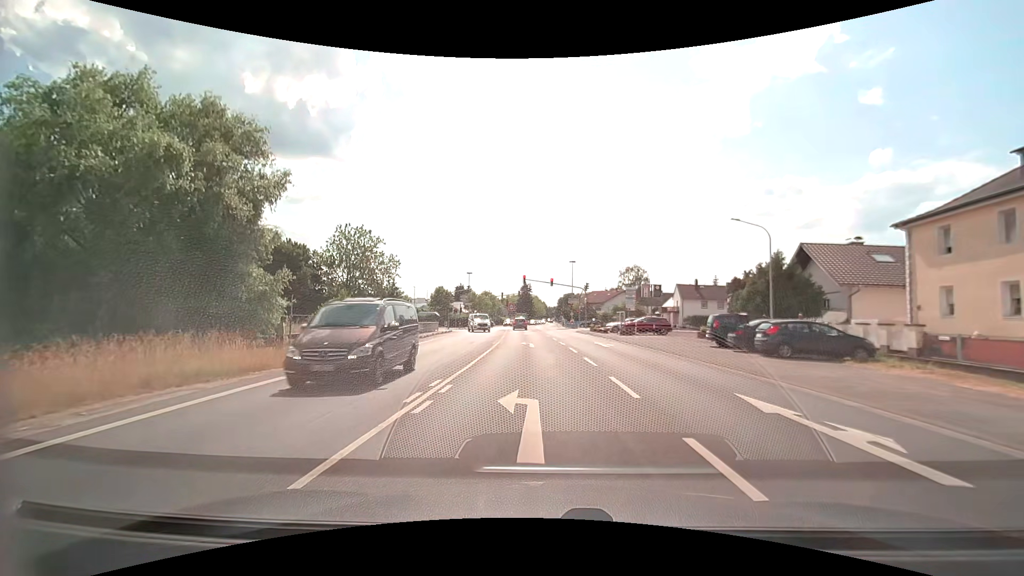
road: secondary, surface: asphalt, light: Day
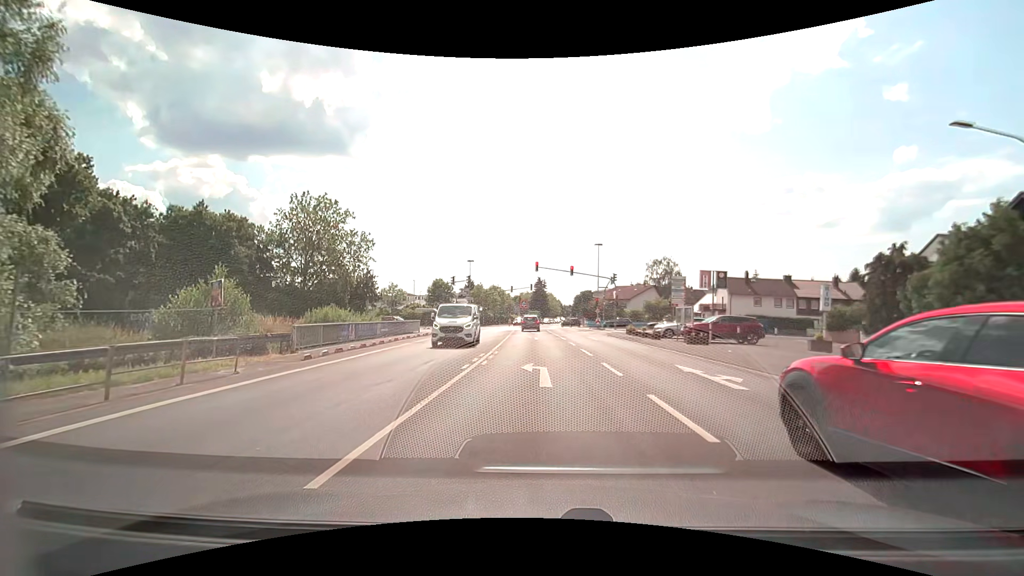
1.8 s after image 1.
(-0.3, +15.0) m; -2°
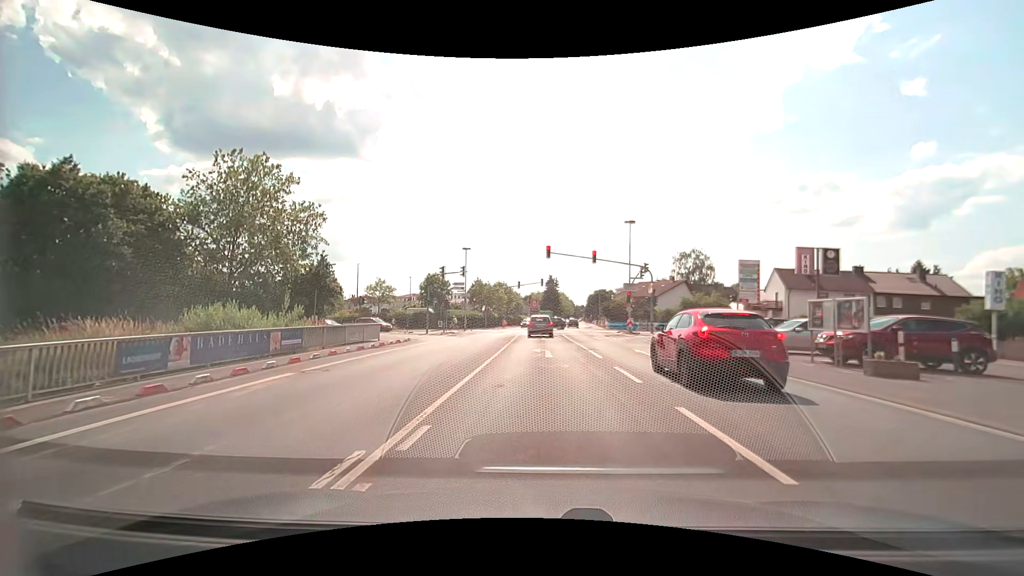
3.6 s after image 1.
(-0.1, +13.1) m; -1°
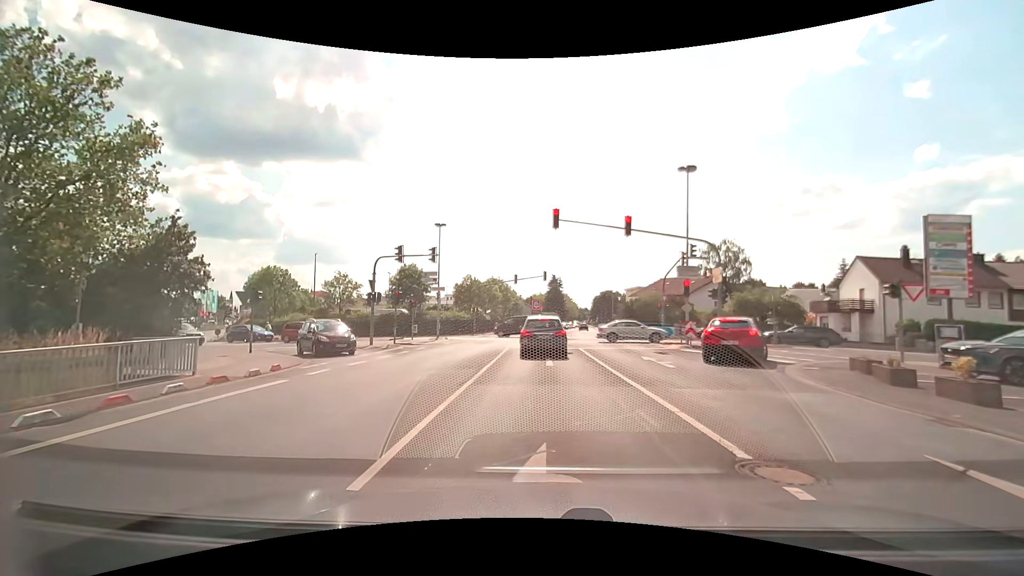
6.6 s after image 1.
(-0.2, +15.6) m; -1°
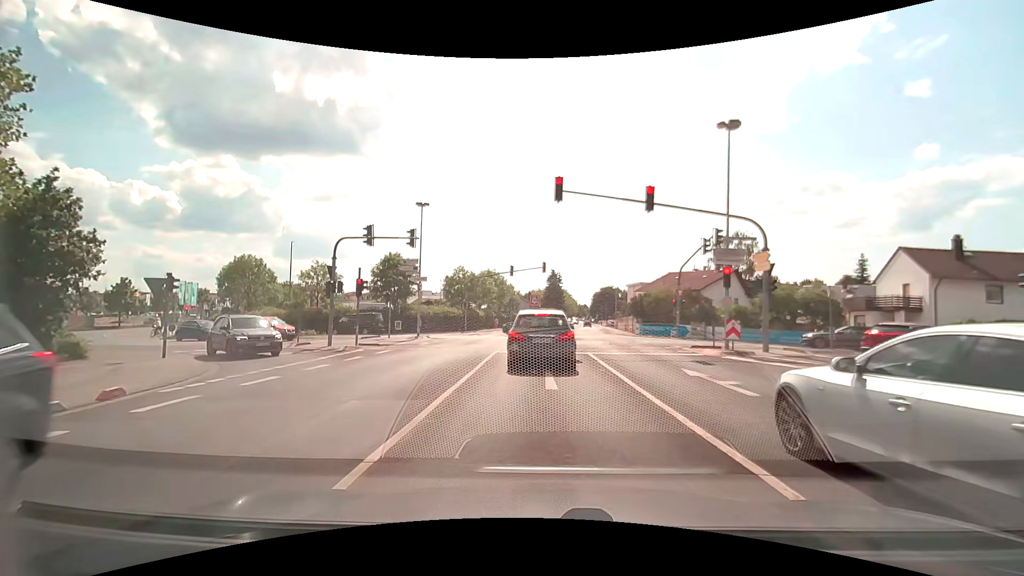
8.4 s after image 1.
(+0.1, +5.6) m; 0°
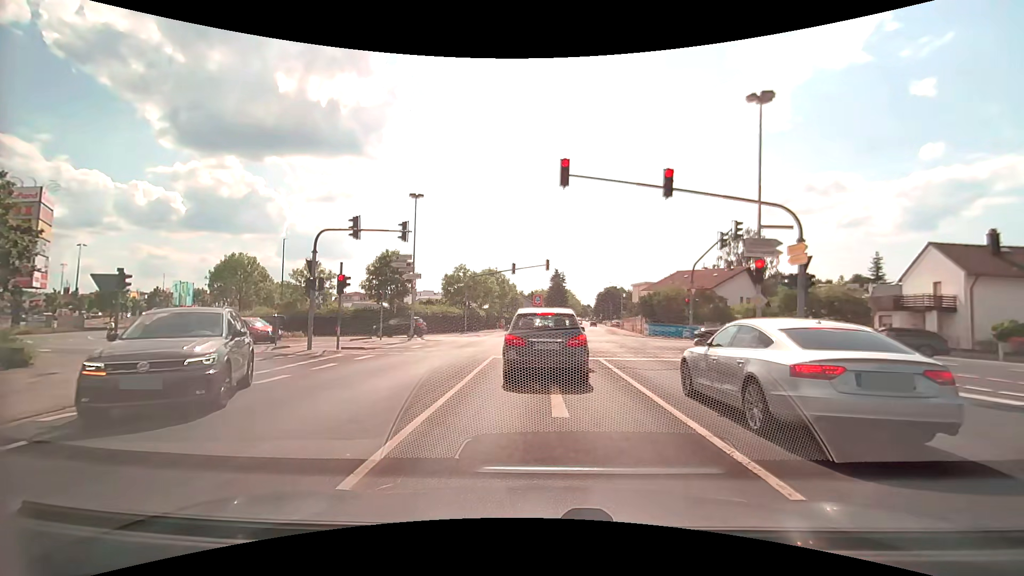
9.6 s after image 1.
(0.0, +2.5) m; +1°
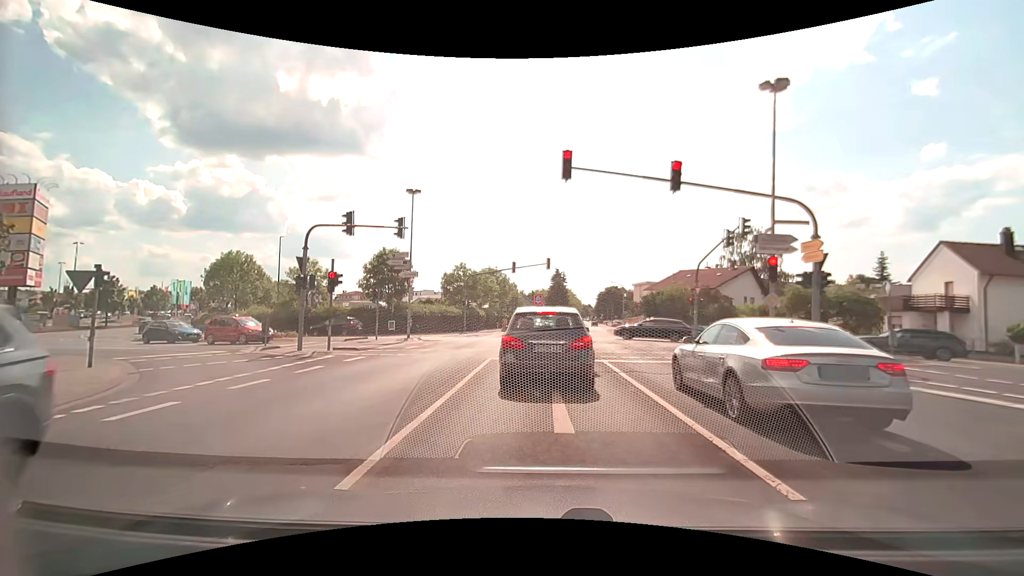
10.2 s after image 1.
(0.0, +0.9) m; 0°
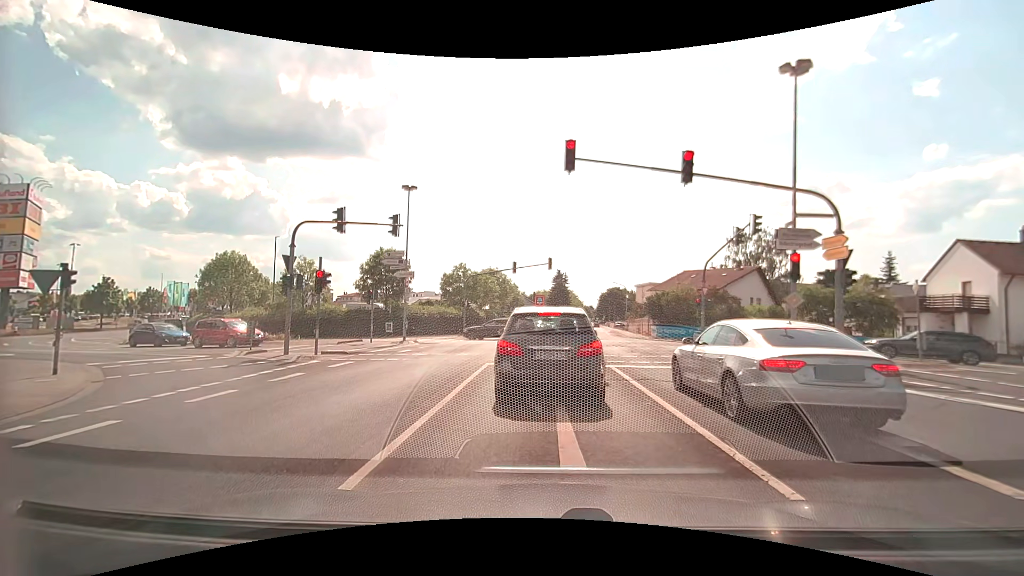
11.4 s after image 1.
(0.0, +1.2) m; 0°
(0, +10) (0, +20) (-1, +30) (-7, +38) (-16, +41) (-26, +44) (-35, +47) (-43, +53) (-49, +61) (-52, +71) m
